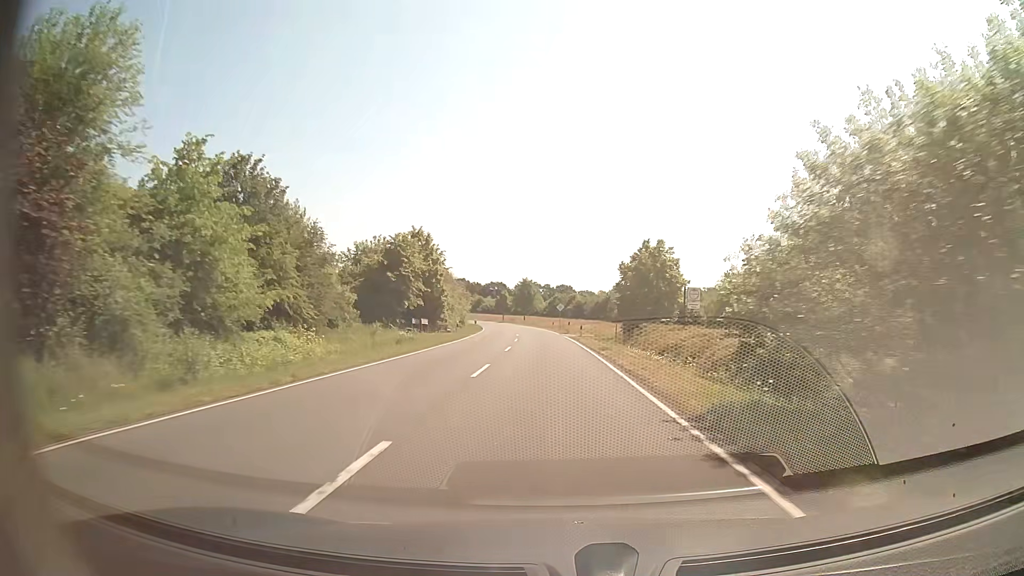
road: secondary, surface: asphalt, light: Day
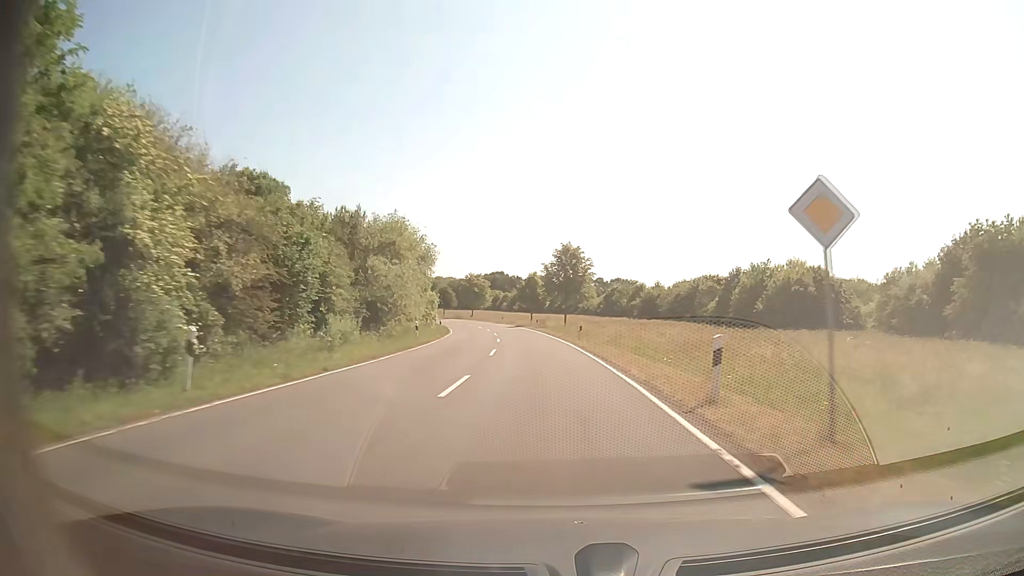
(-1.9, +64.5) m; -4°
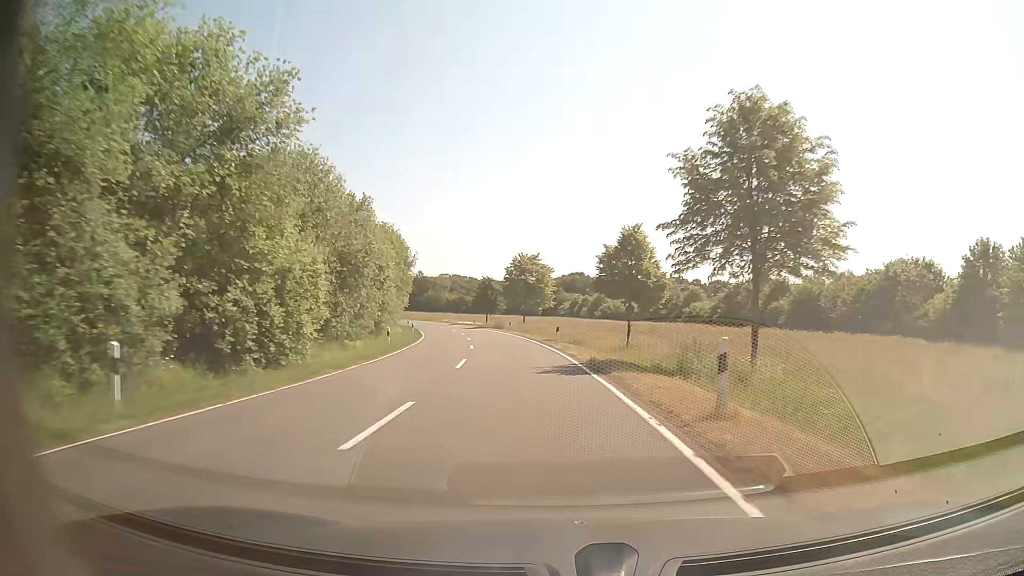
(-2.6, +52.7) m; -7°
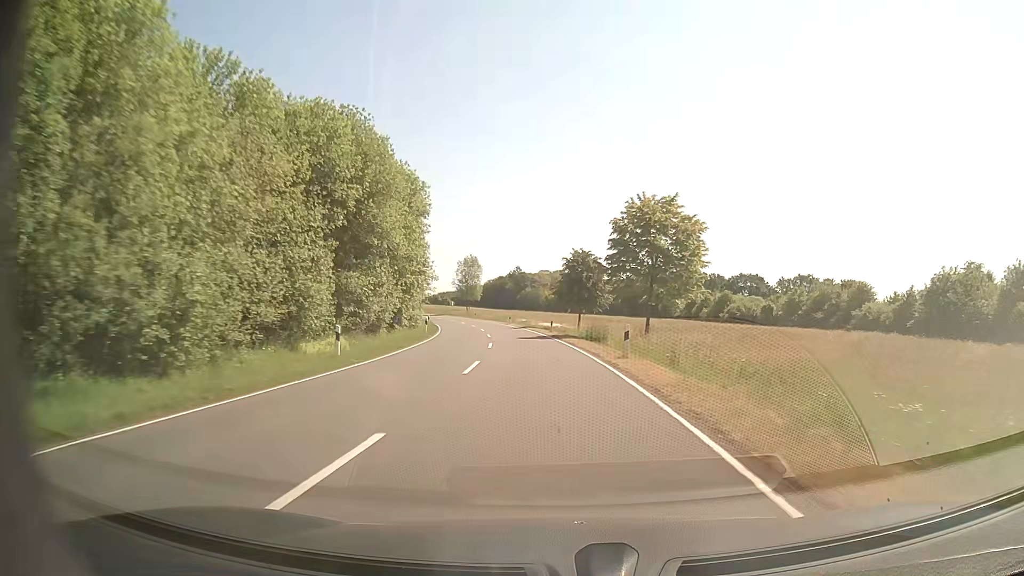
(-2.9, +40.0) m; -9°
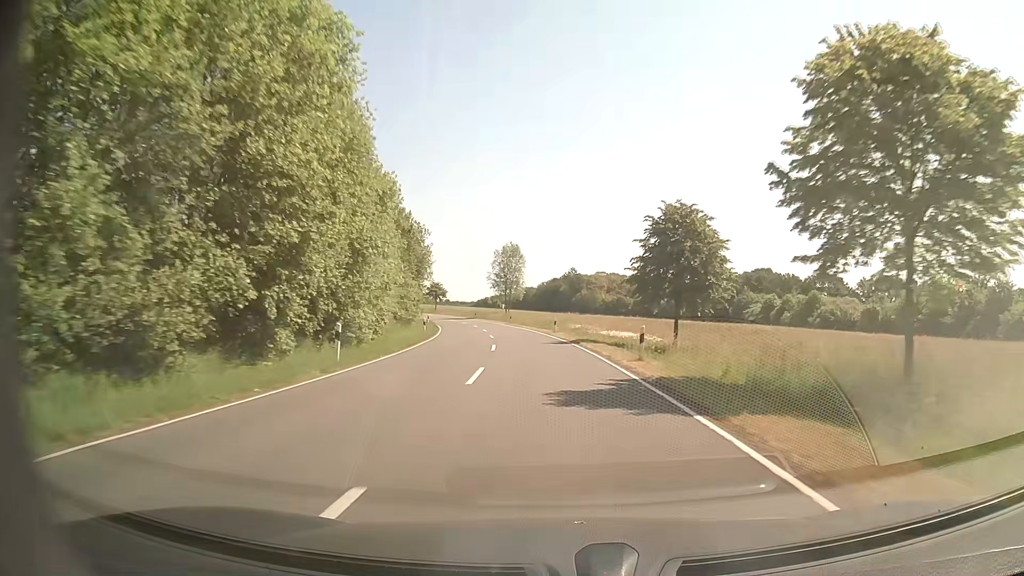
(-1.1, +26.8) m; -5°
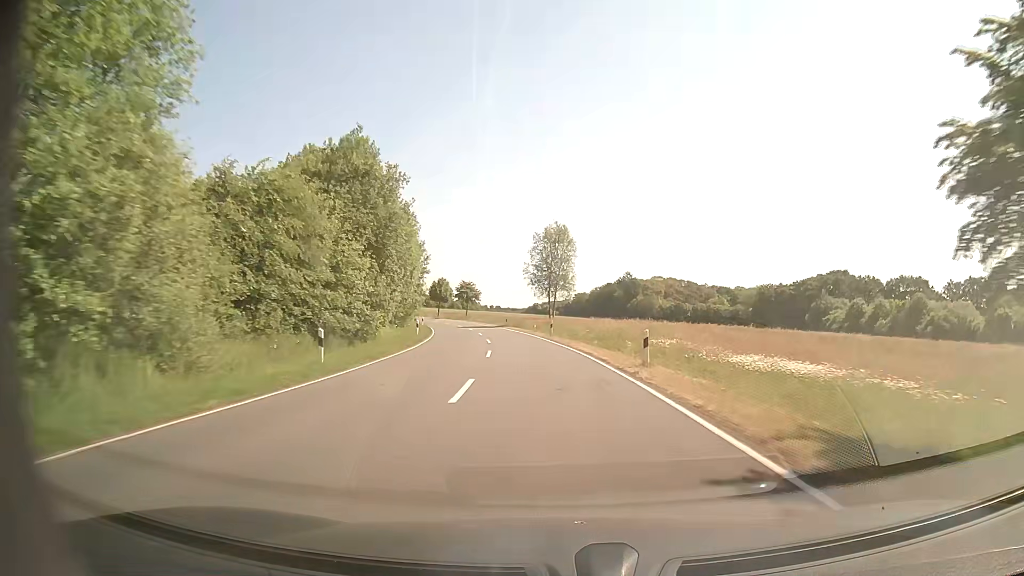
(-1.0, +26.8) m; -4°
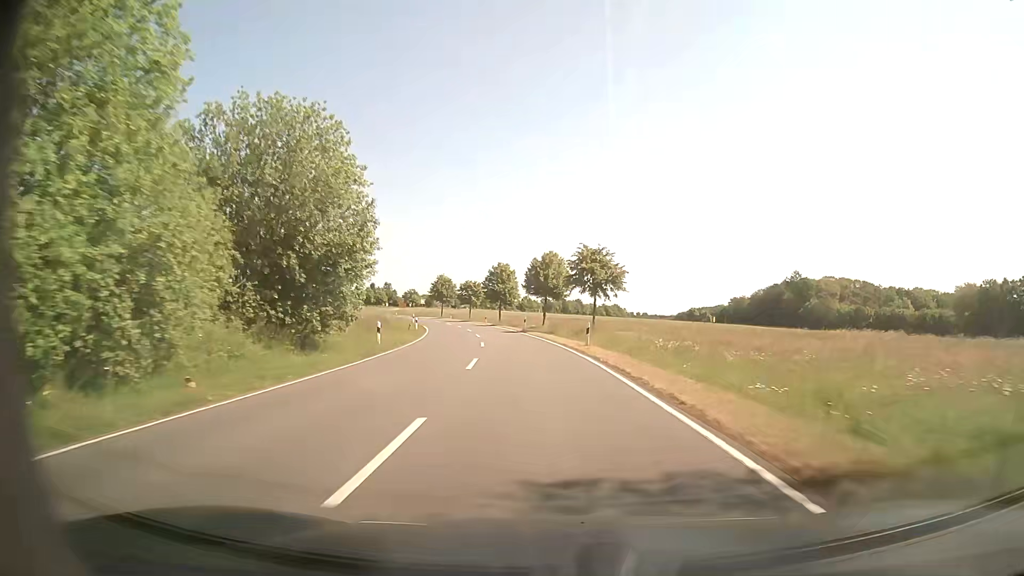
(-7.2, +66.4) m; -13°
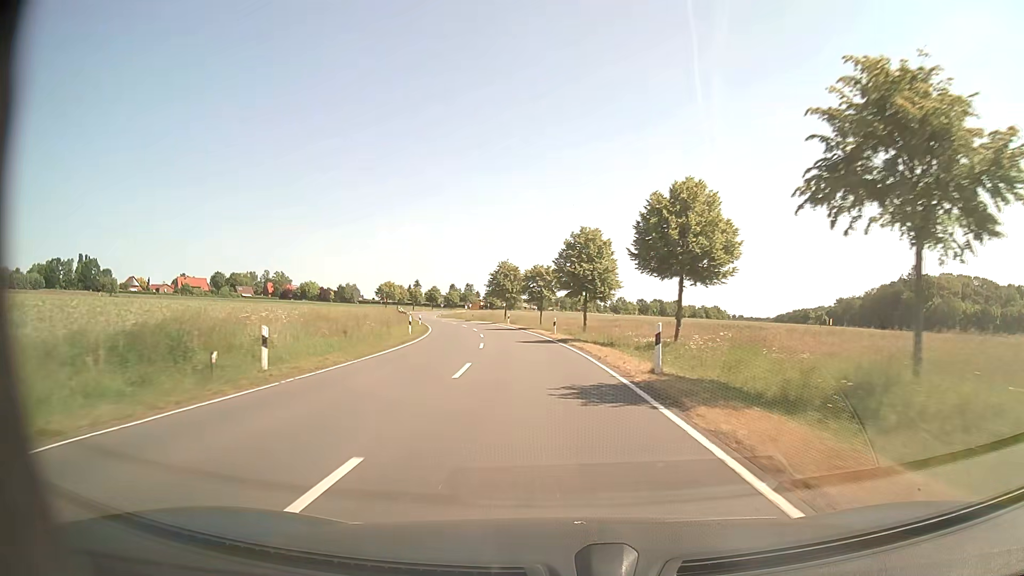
(-2.4, +39.1) m; -8°
(0, +10) (-1, +20) (-2, +30) (-3, +40) (-4, +50) (-6, +60) (-8, +69) (-11, +79) (-14, +89) (-16, +98) m
